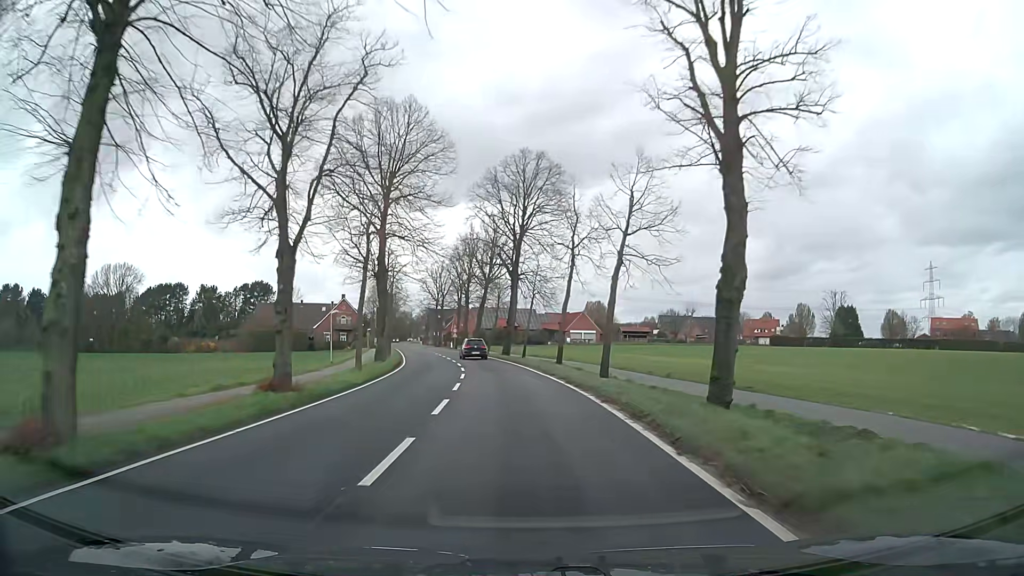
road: secondary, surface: asphalt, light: Day
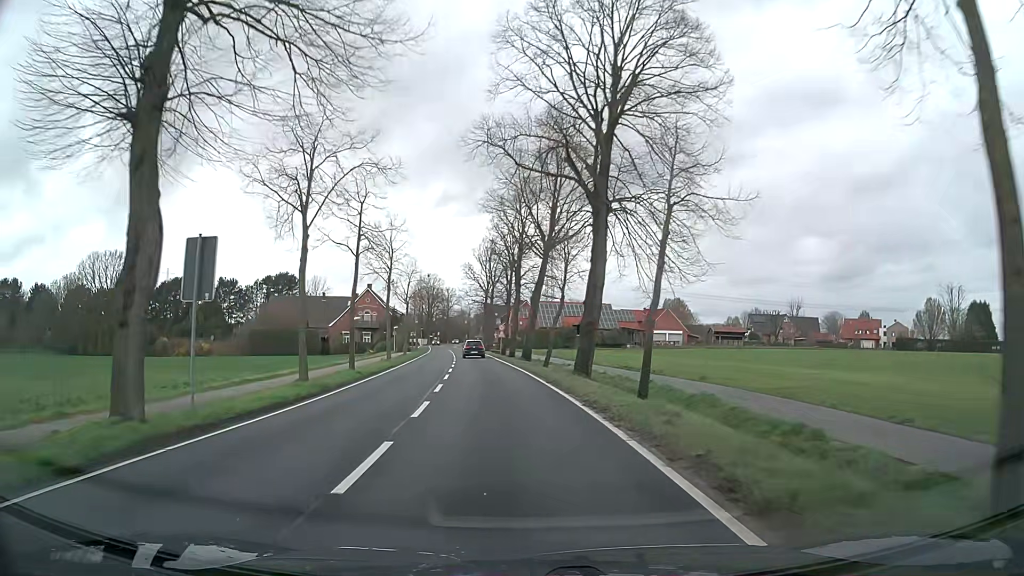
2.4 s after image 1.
(-1.3, +30.6) m; -6°
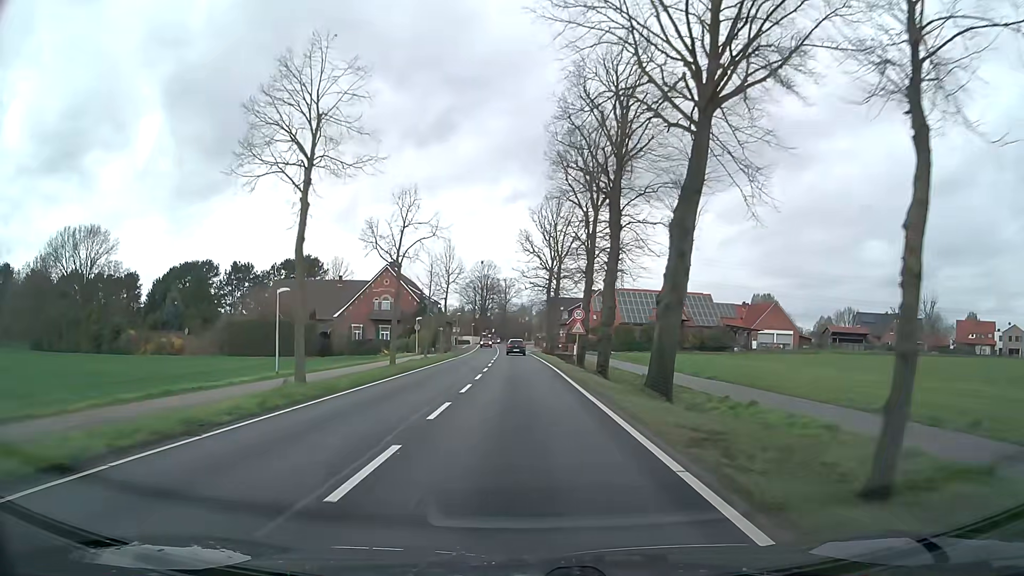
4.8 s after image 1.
(-1.6, +30.5) m; -5°
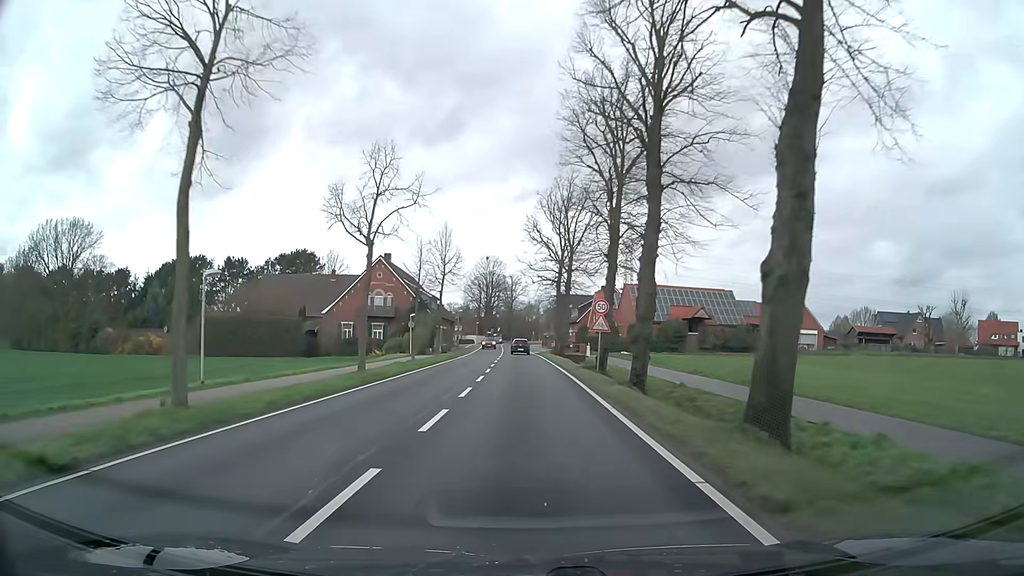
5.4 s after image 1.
(-0.1, +7.6) m; -1°
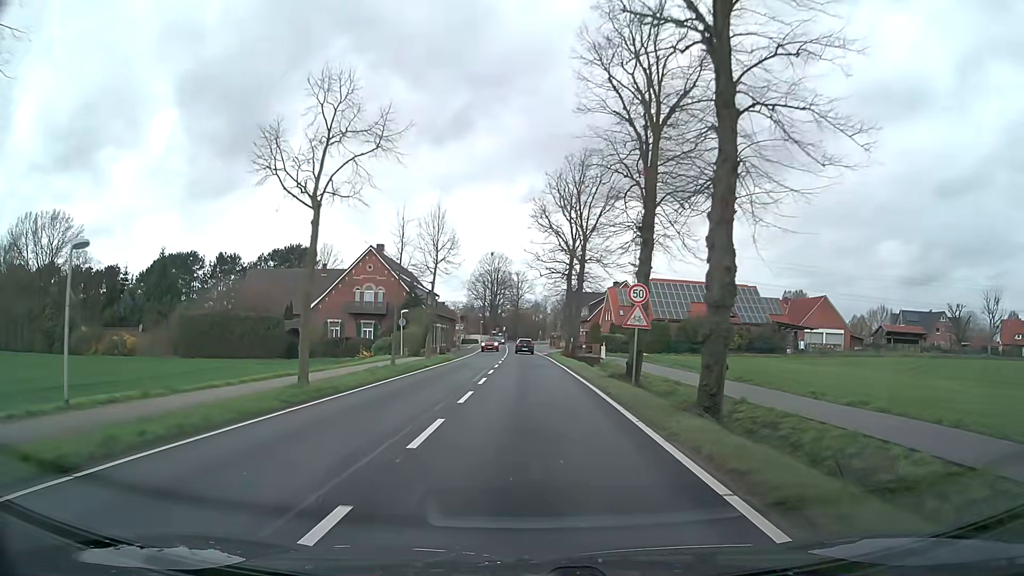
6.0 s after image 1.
(-0.1, +7.6) m; -1°
